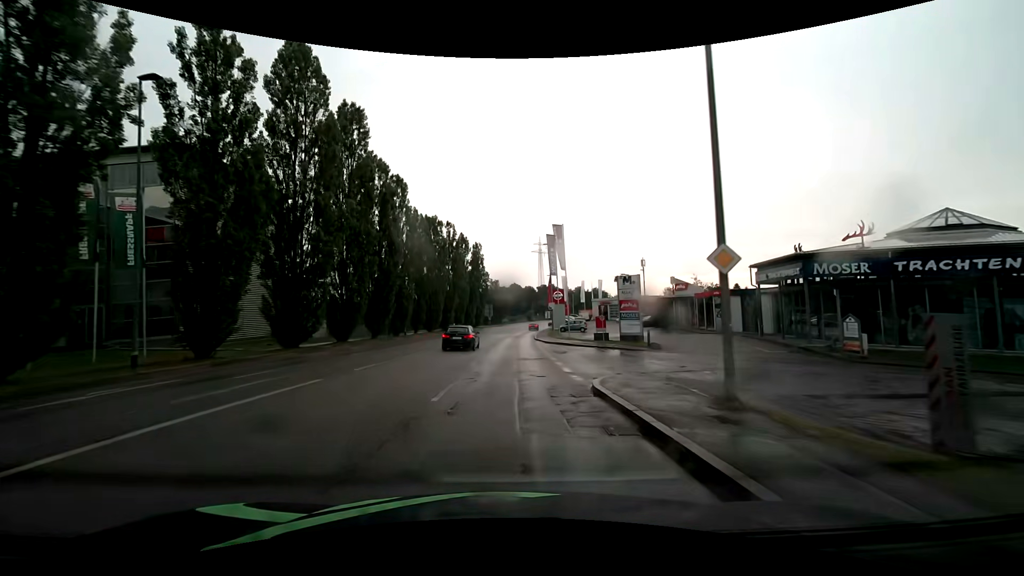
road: tertiary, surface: asphalt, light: Day
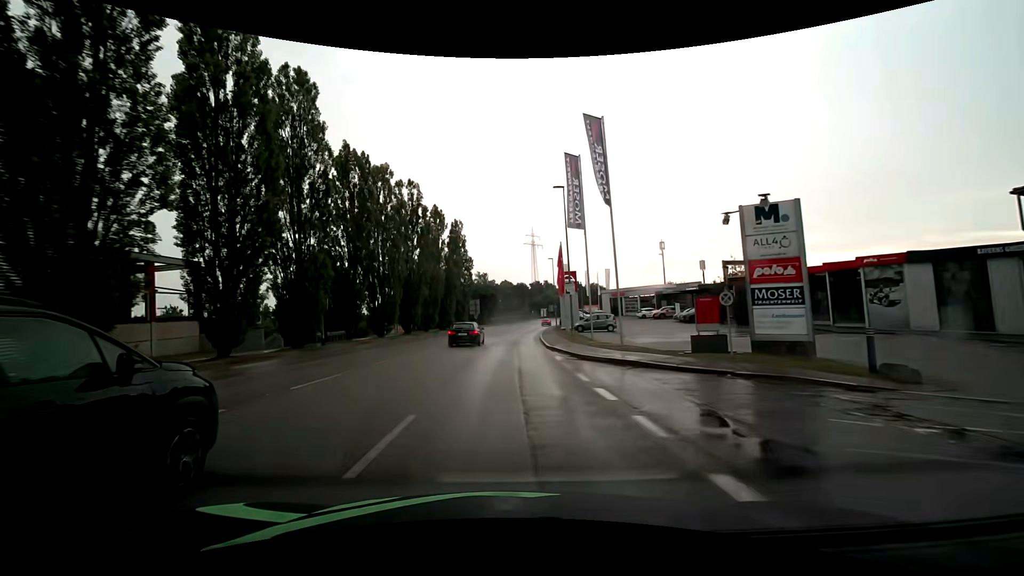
(+0.2, +22.7) m; +1°
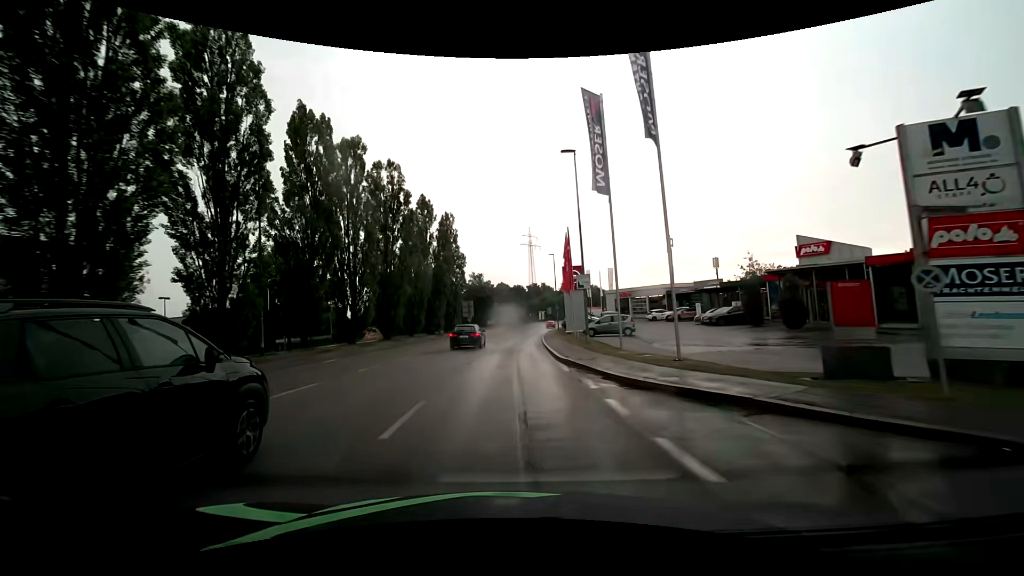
(0.0, +7.6) m; +1°
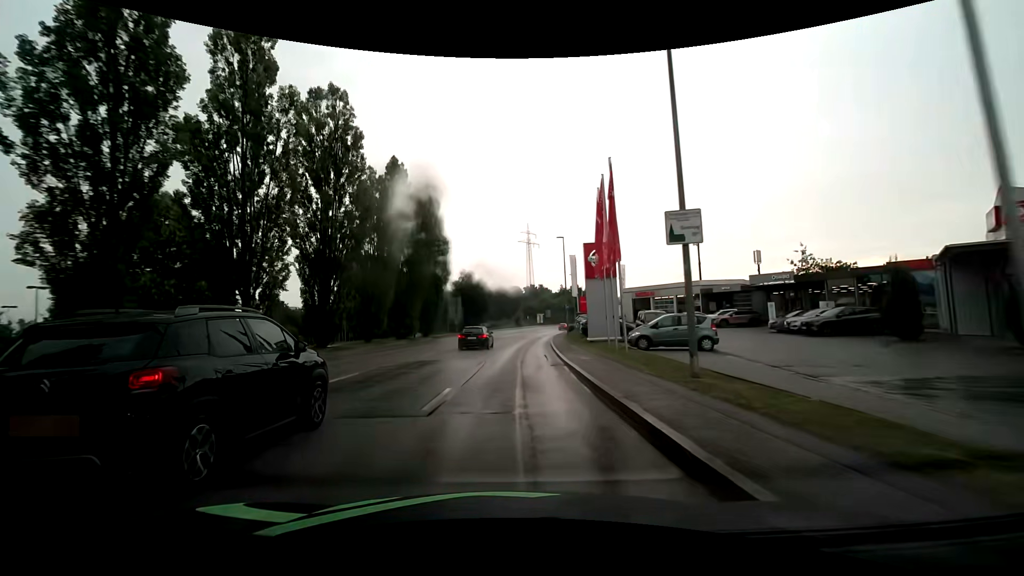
(-0.1, +15.2) m; 0°
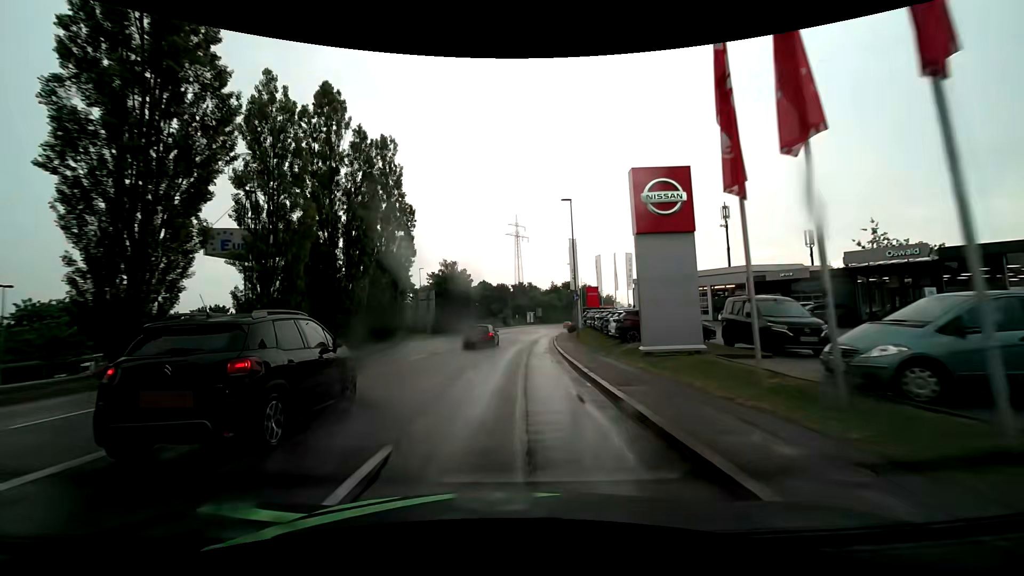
(+0.2, +15.1) m; +1°
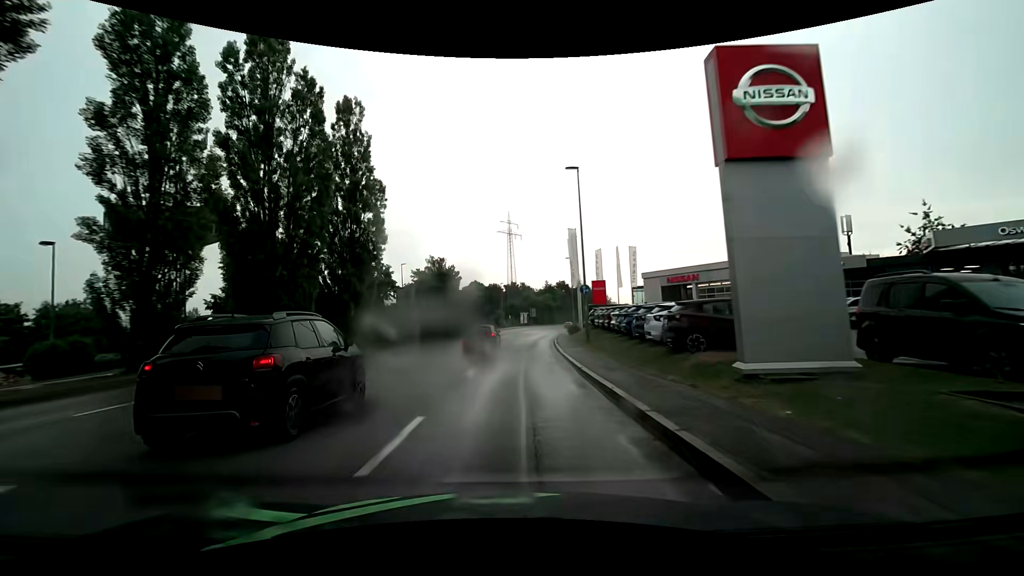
(+0.1, +7.6) m; +1°
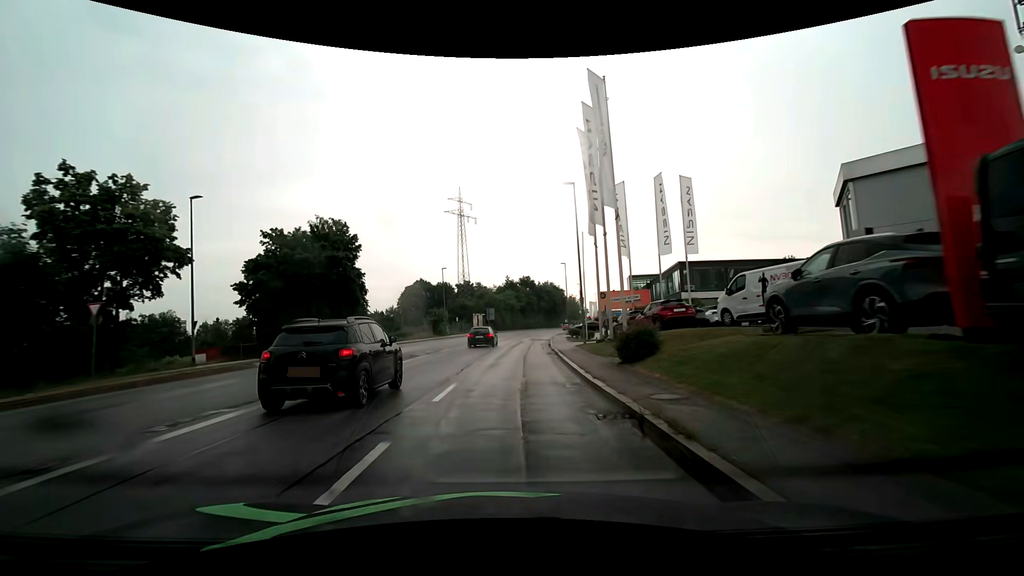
(+1.6, +37.9) m; +5°
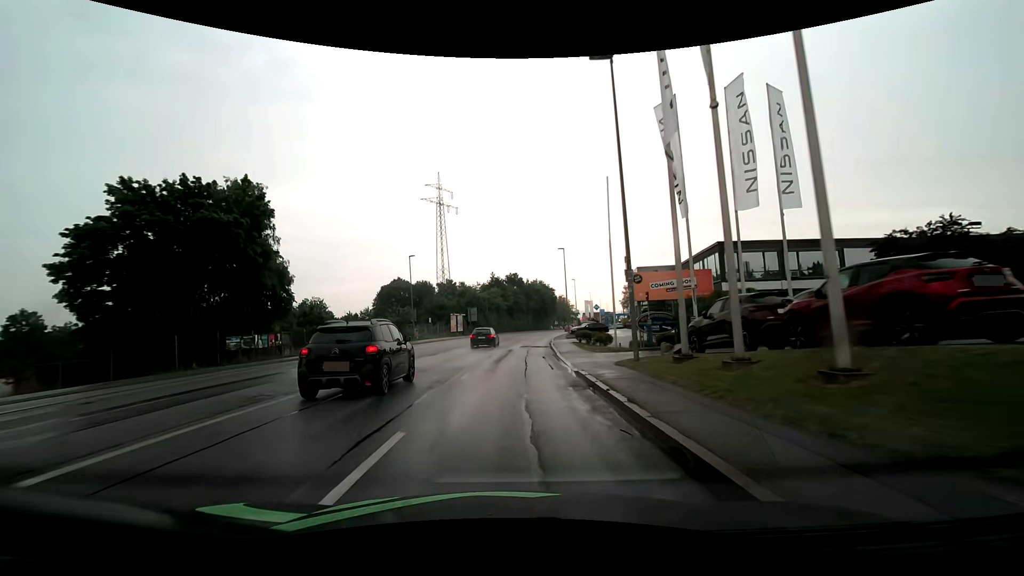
(+0.3, +15.2) m; +2°
(0, +10) (0, +20) (+1, +30) (+1, +40) (+2, +50) (+3, +60) (+4, +70) (+6, +80) (+7, +90) (+9, +99) m
